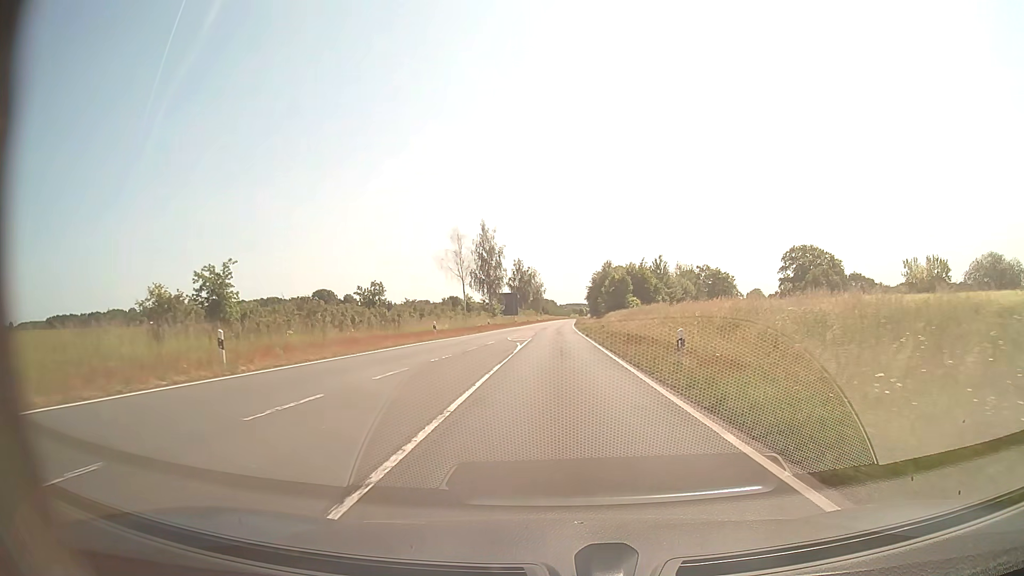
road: secondary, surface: asphalt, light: Day
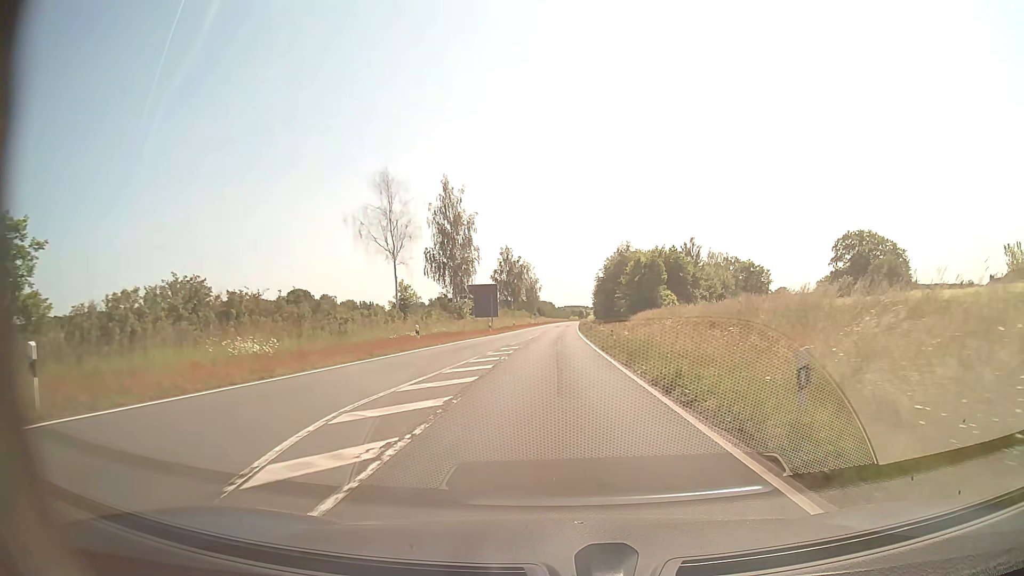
(0.0, +33.0) m; 0°
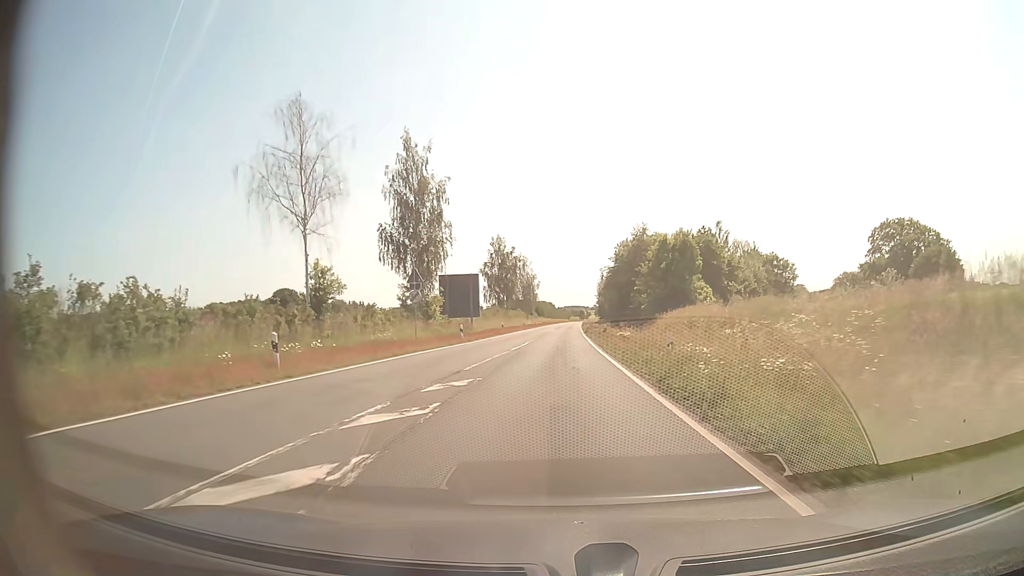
(0.0, +17.0) m; 0°
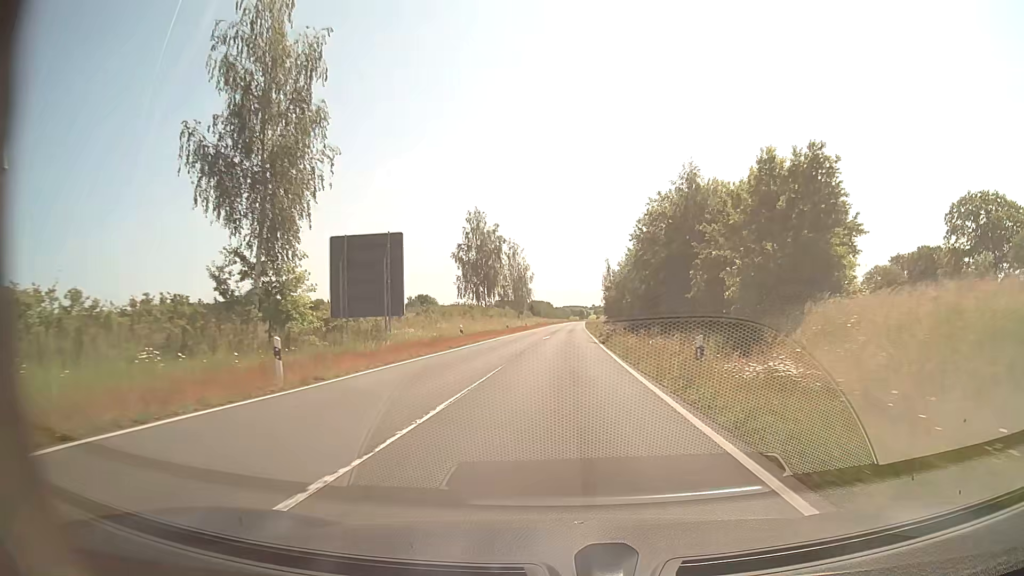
(0.0, +27.1) m; 0°
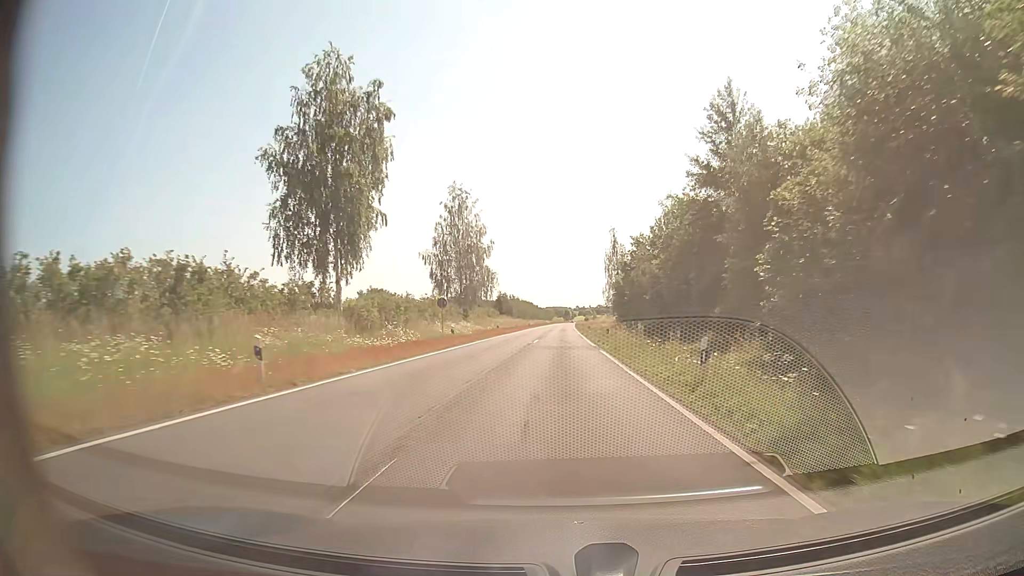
(+0.7, +51.5) m; +1°
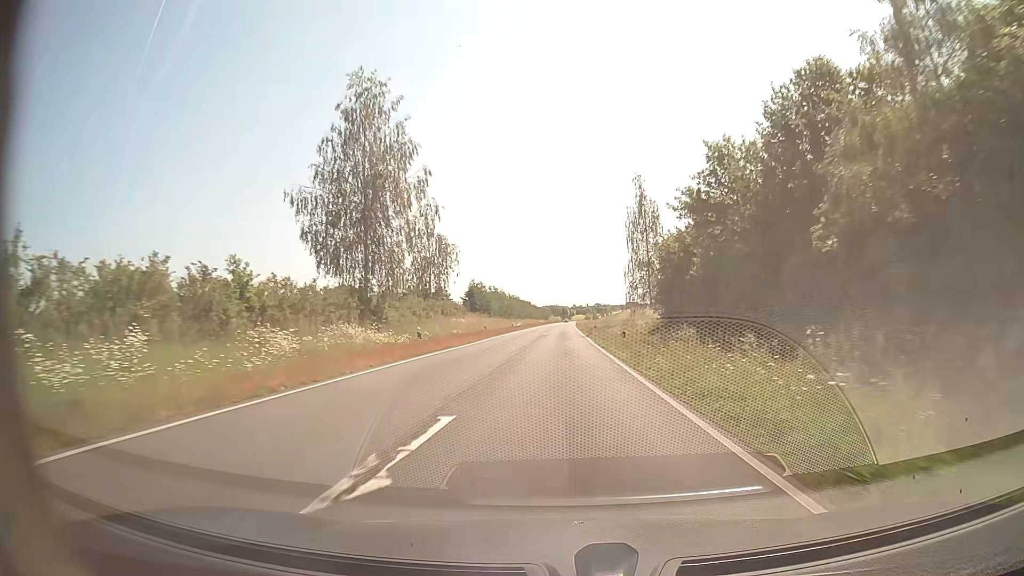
(+0.2, +34.8) m; 0°
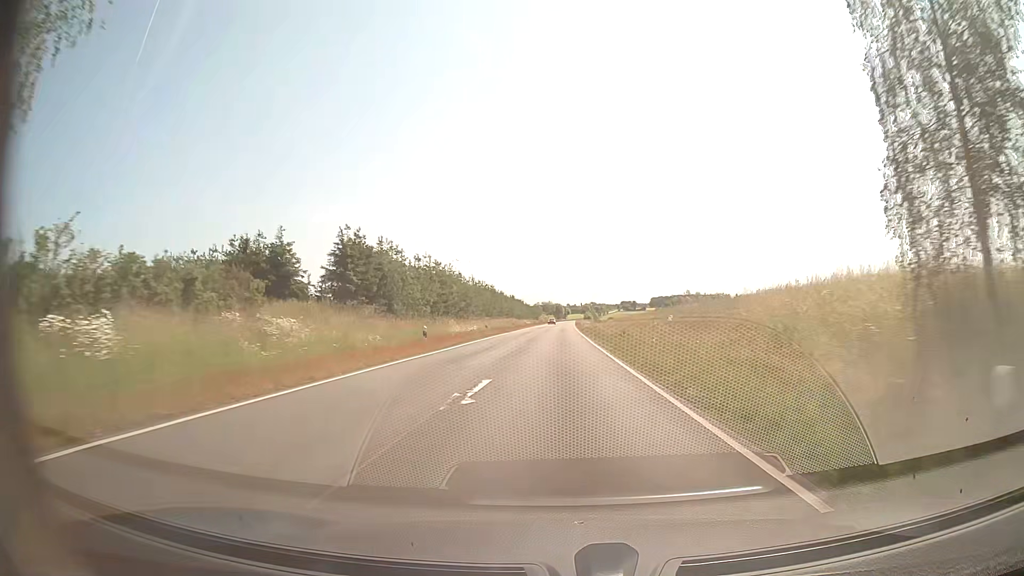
(+0.2, +49.4) m; 0°
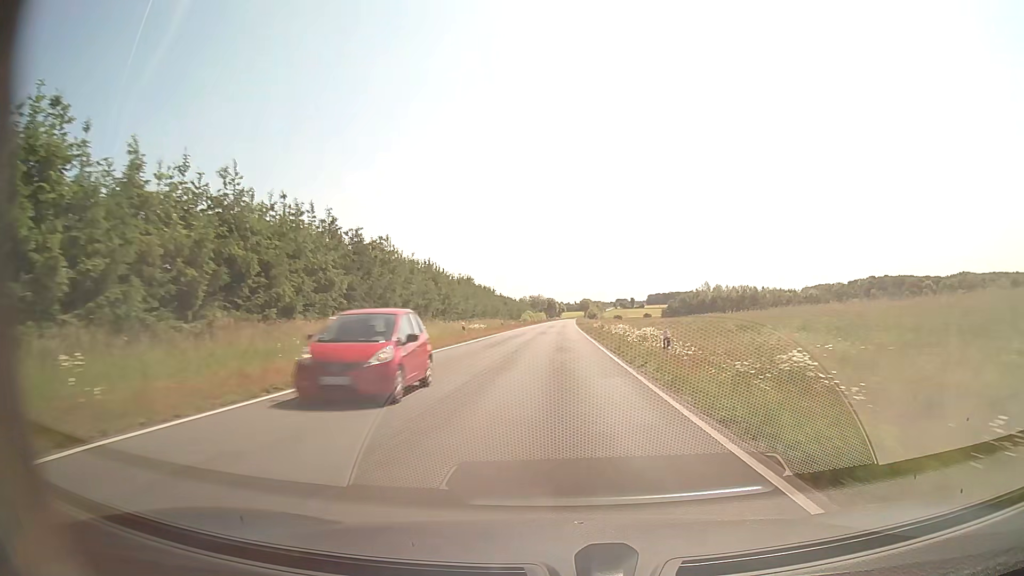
(+0.4, +63.0) m; +1°
(0, +10) (0, +20) (0, +30) (0, +40) (0, +50) (0, +60) (+1, +70) (+1, +80) (+1, +90) (+1, +100) m
